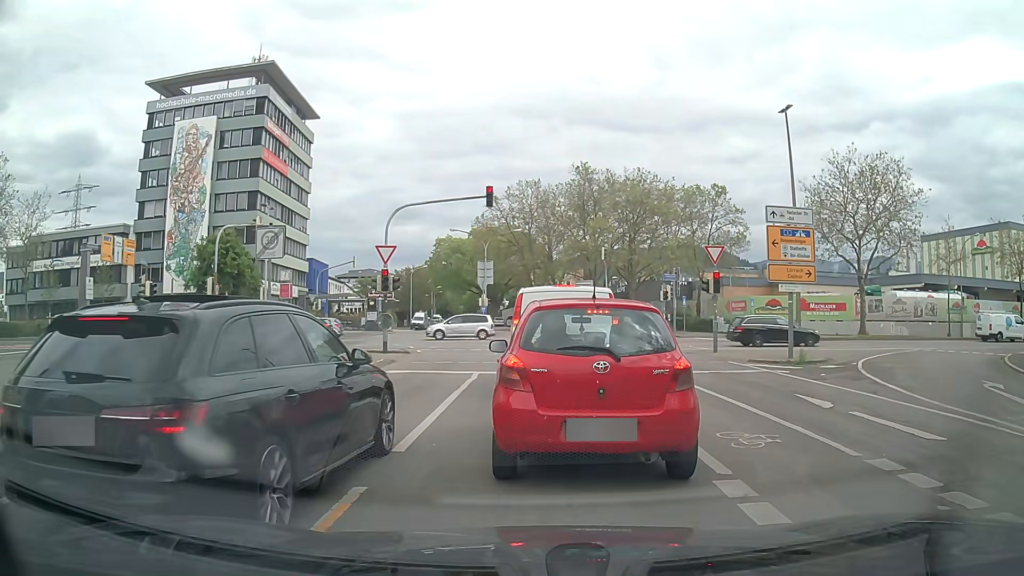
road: tertiary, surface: asphalt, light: Day
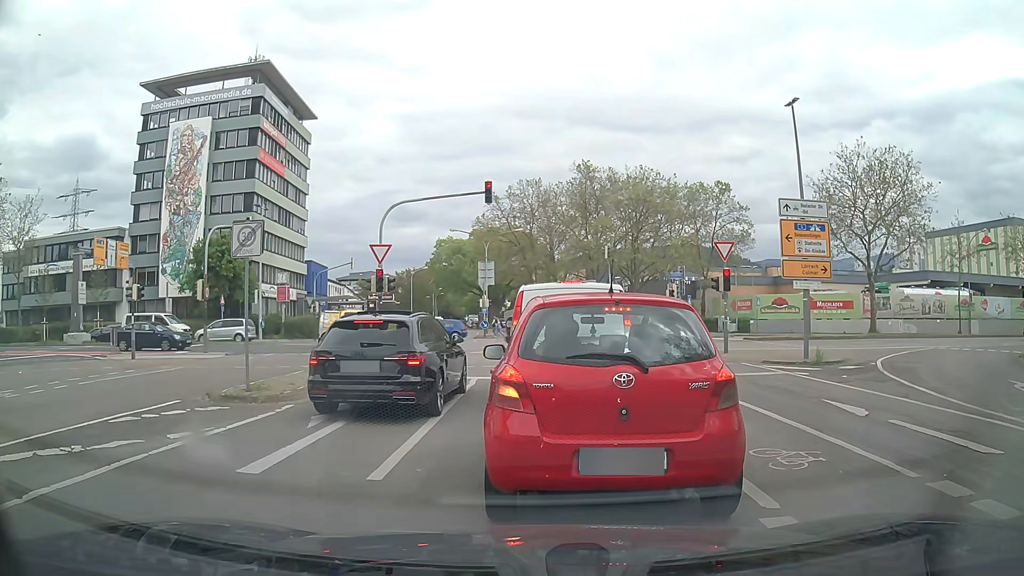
(0.0, +1.1) m; 0°
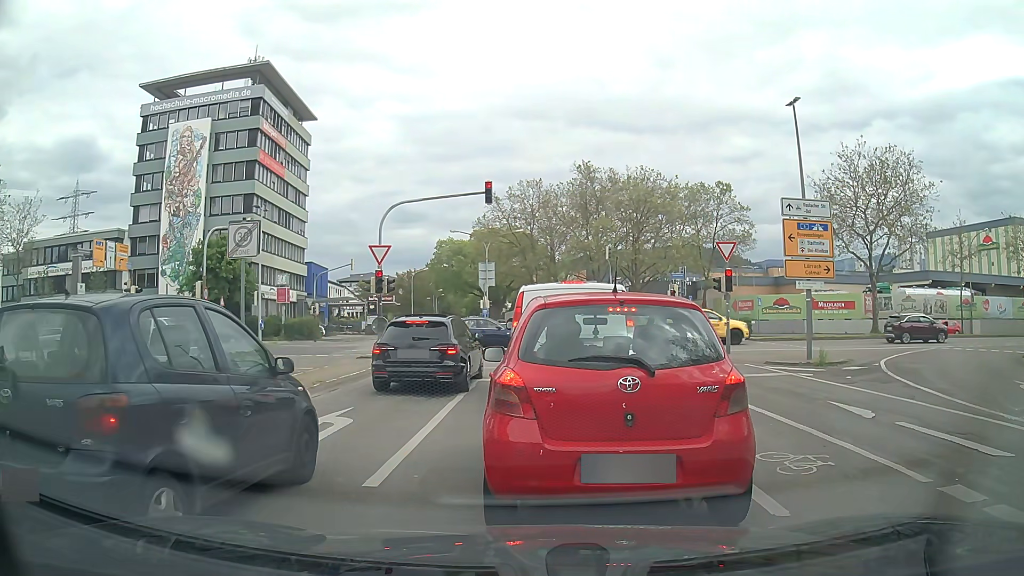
(0.0, +0.2) m; 0°
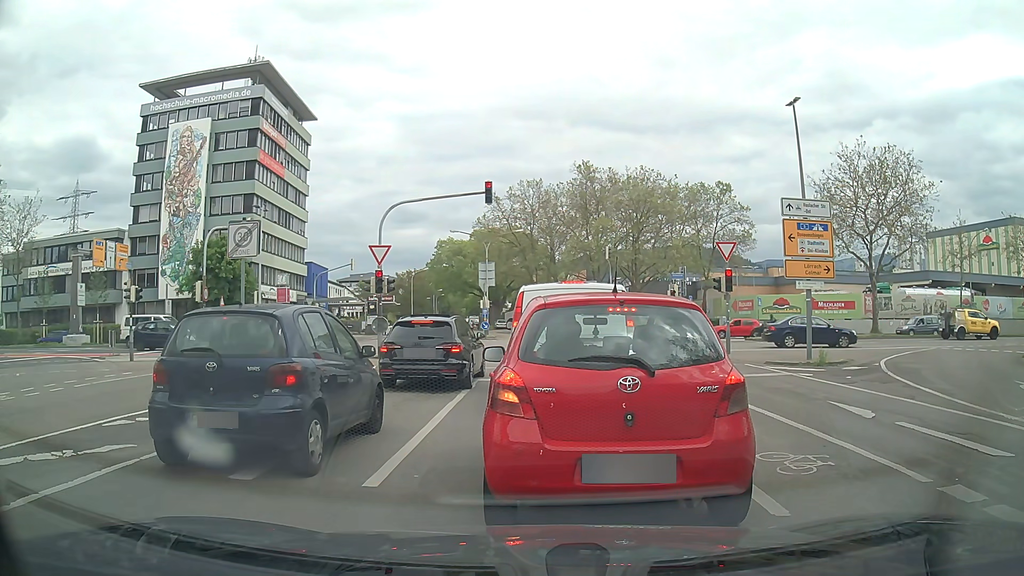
(0.0, 0.0) m; 0°
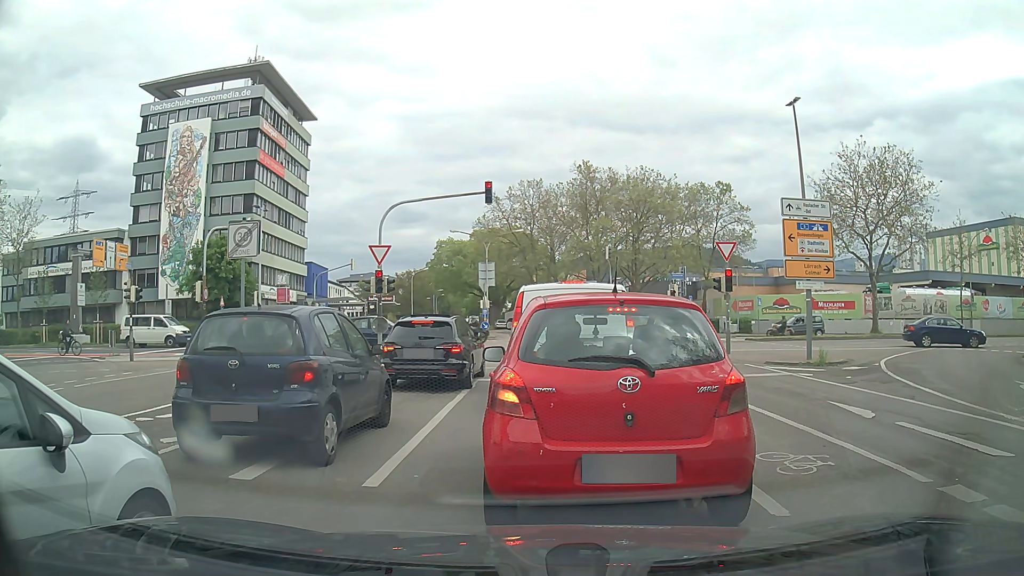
(0.0, 0.0) m; 0°
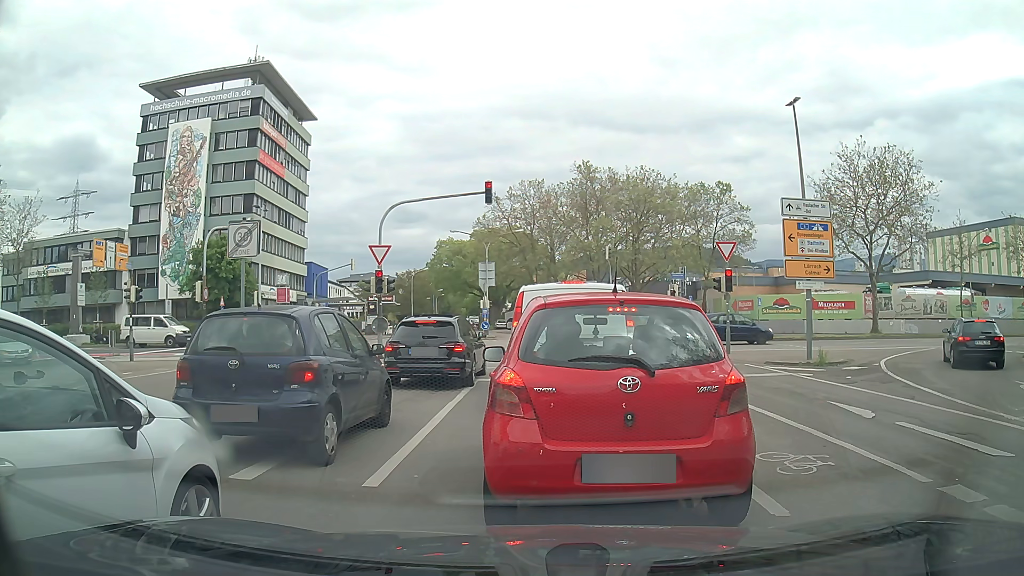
(0.0, 0.0) m; 0°
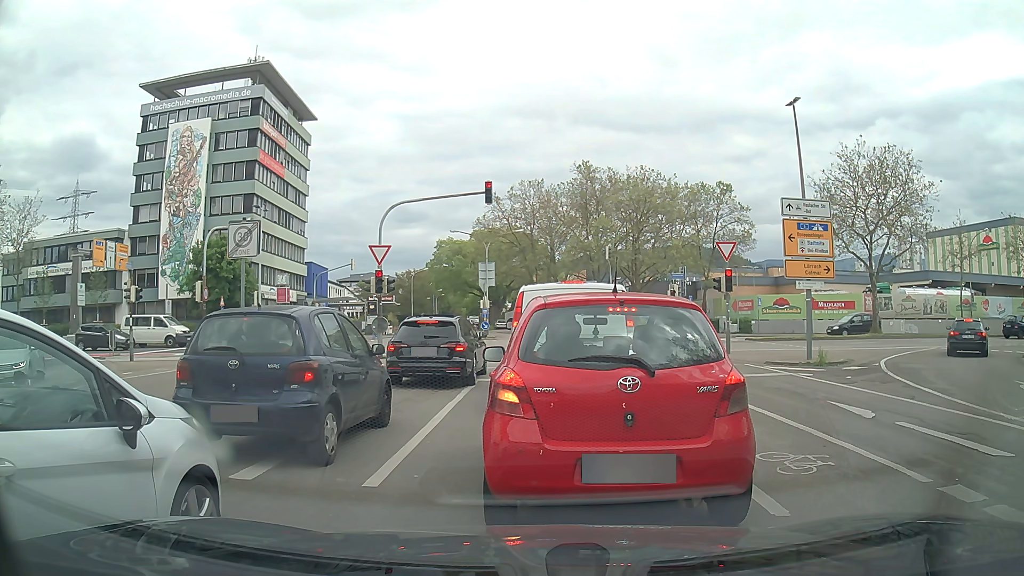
(0.0, 0.0) m; 0°
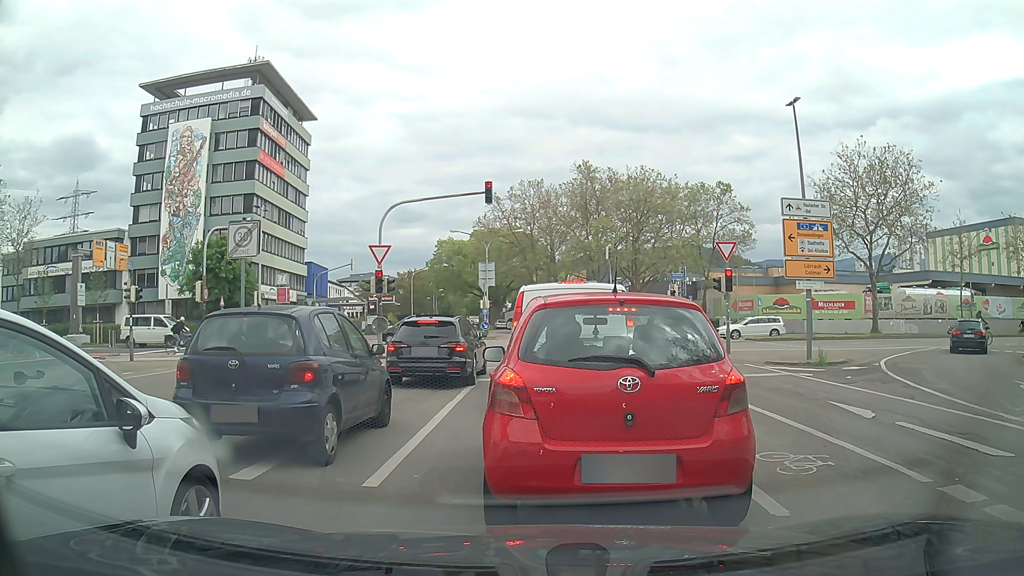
(0.0, 0.0) m; 0°
(+1, +10) (+2, +20) (+2, +30) (0, +40) (-7, +46) (-17, +48) (-27, +48) (-37, +48) (-47, +48) (-57, +48) m
